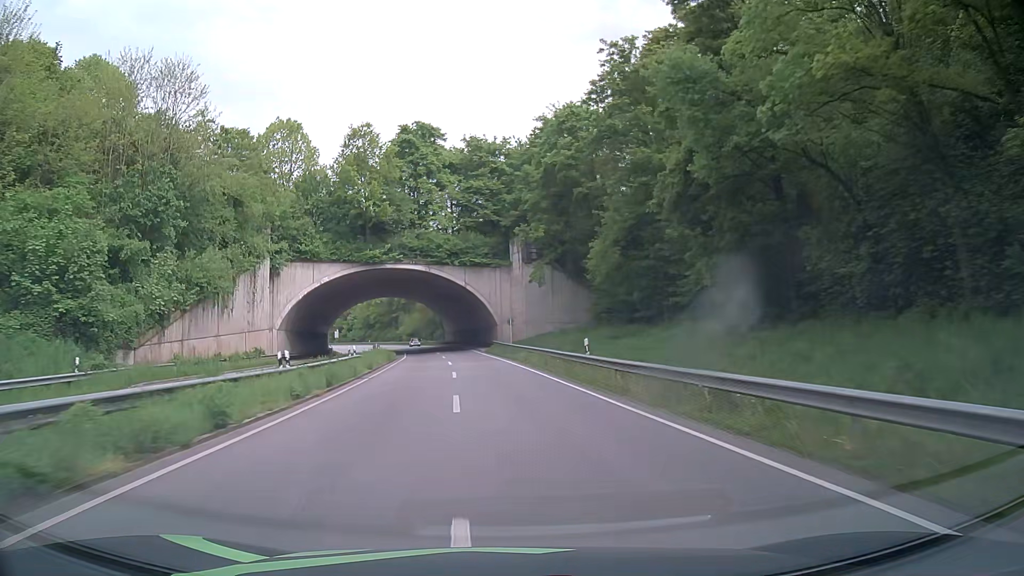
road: primary_link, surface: asphalt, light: Day
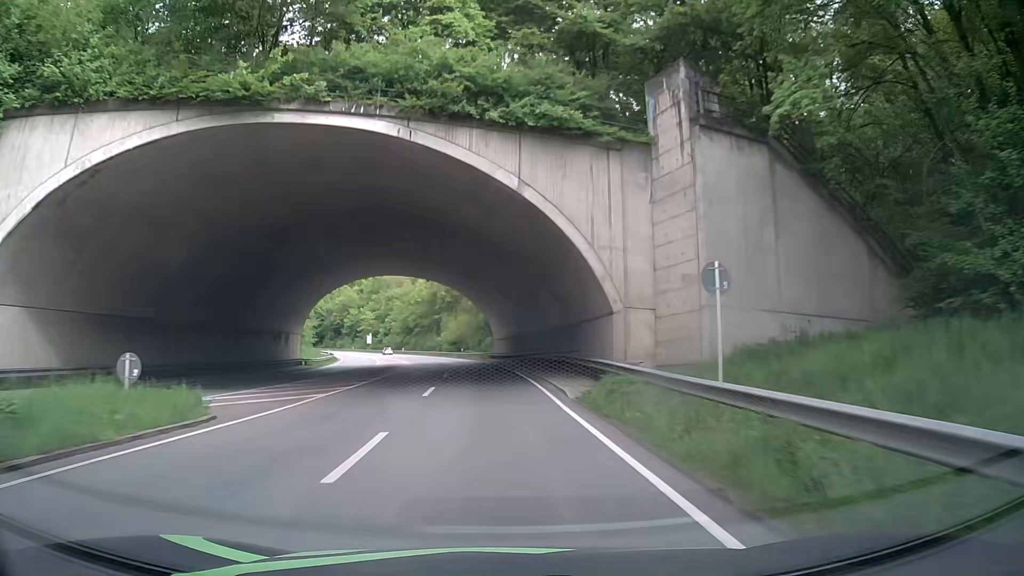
(-1.7, +43.4) m; -5°
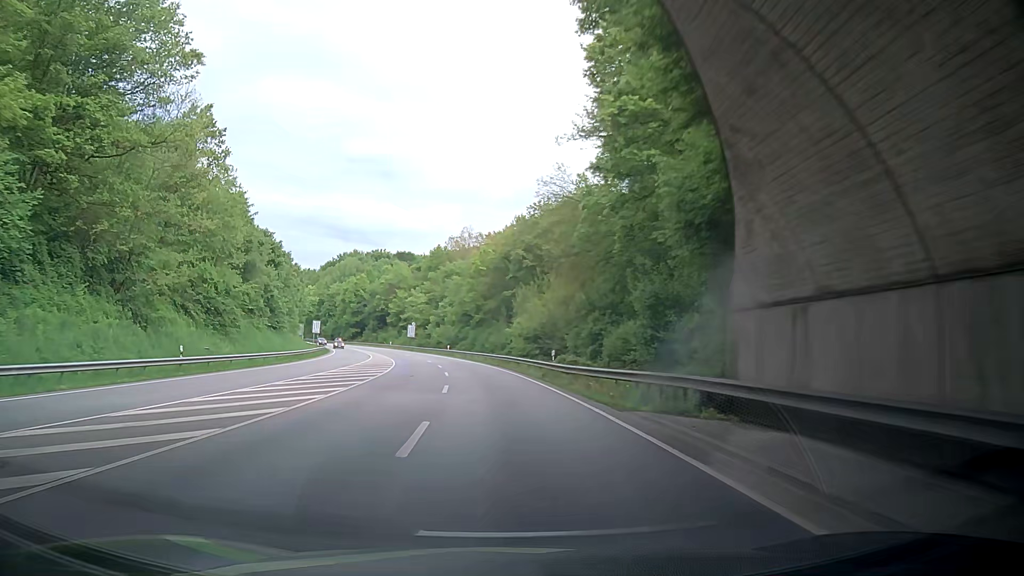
(-3.2, +59.5) m; -8°
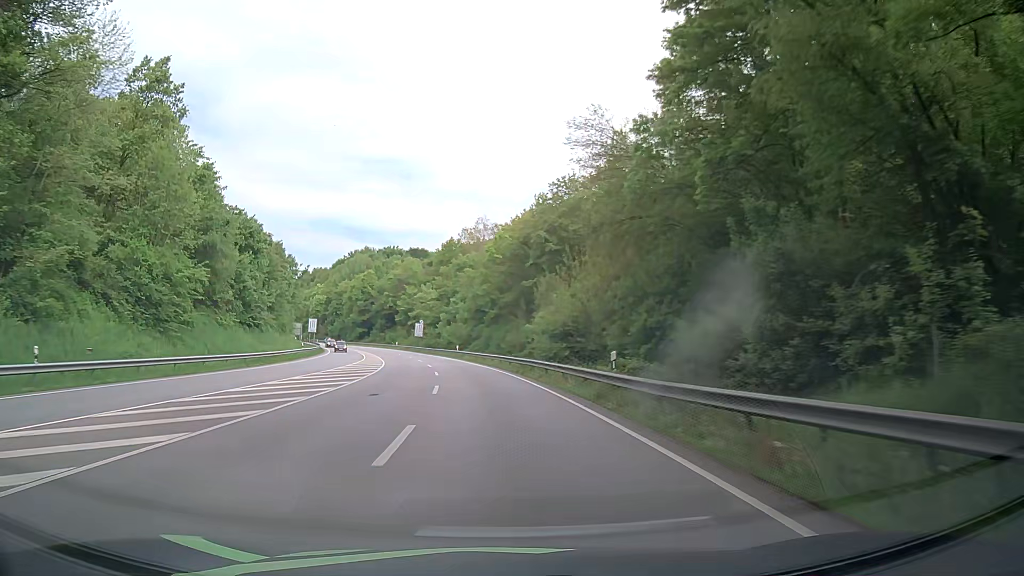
(-0.2, +13.0) m; -2°
